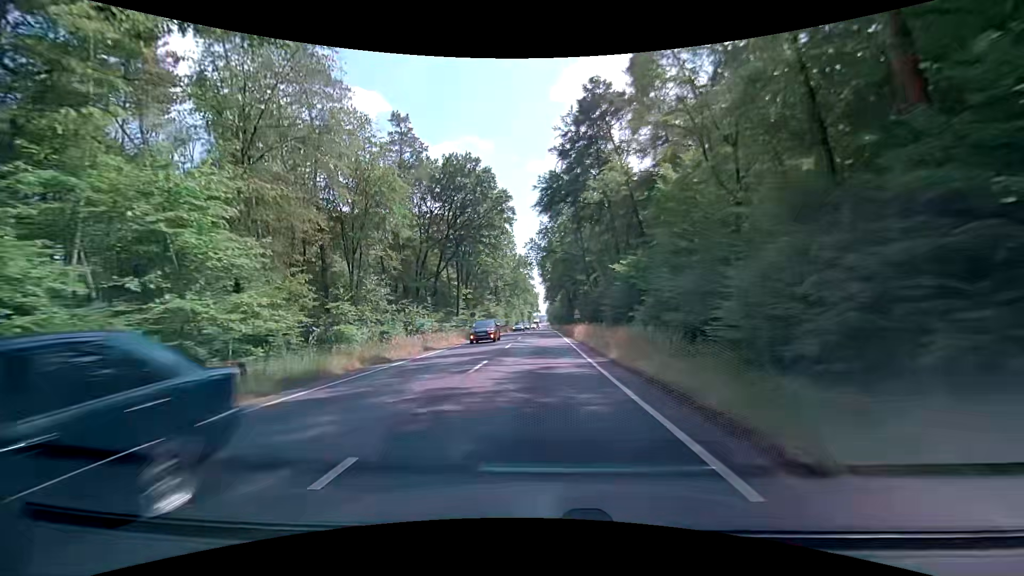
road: primary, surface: asphalt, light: Day
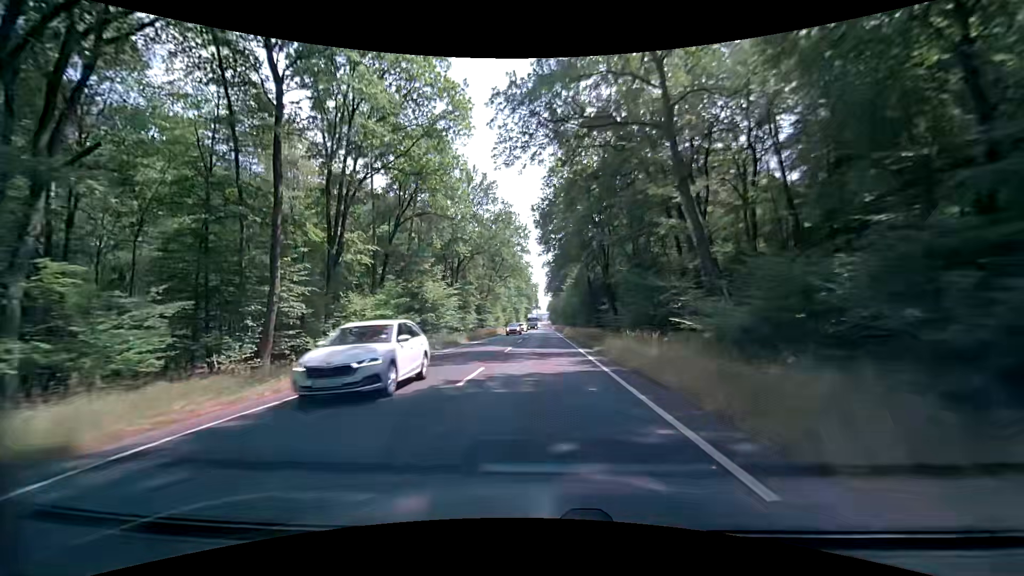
(+1.0, +50.5) m; +1°
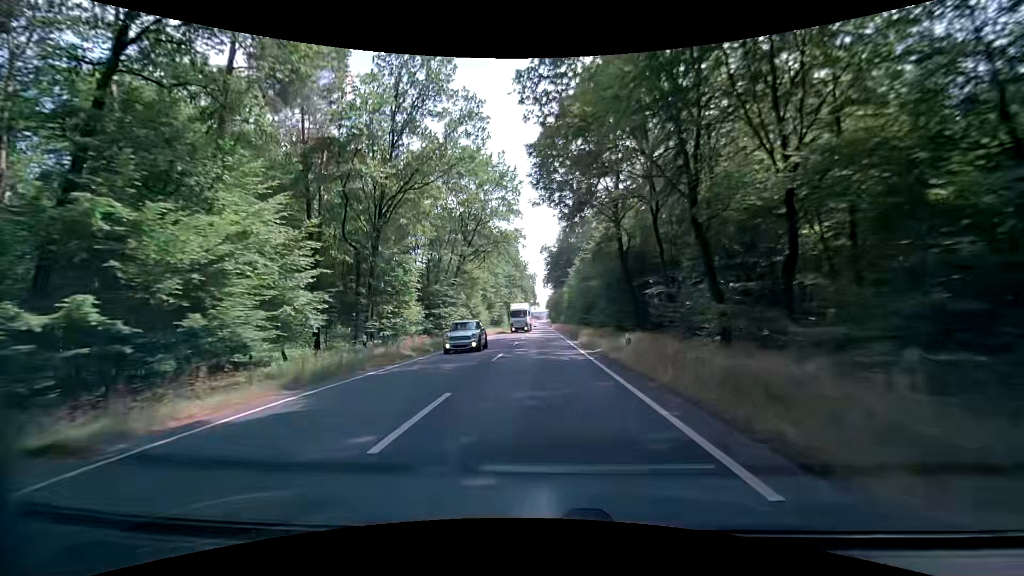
(+0.1, +29.5) m; 0°
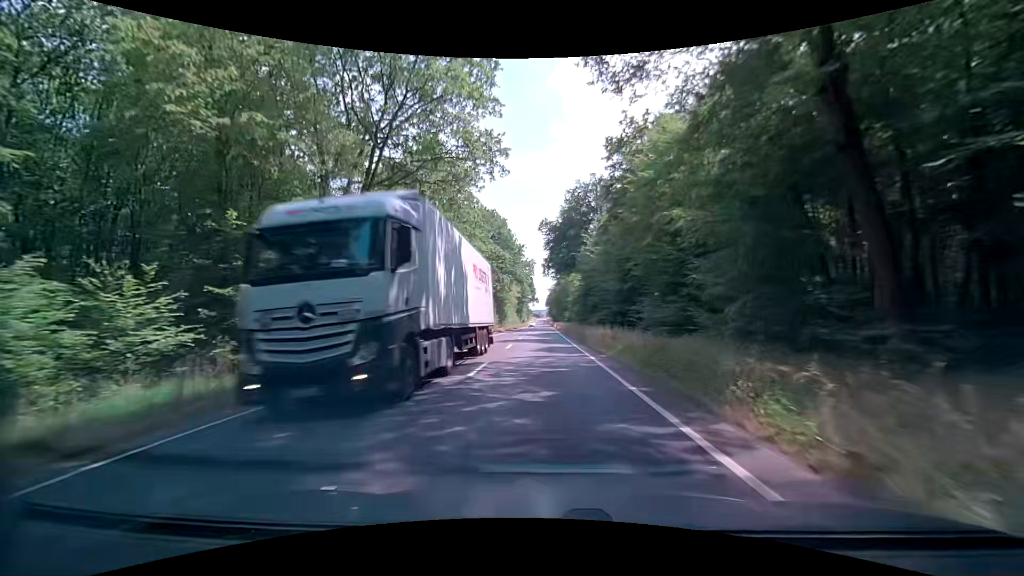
(-0.2, +29.2) m; -1°
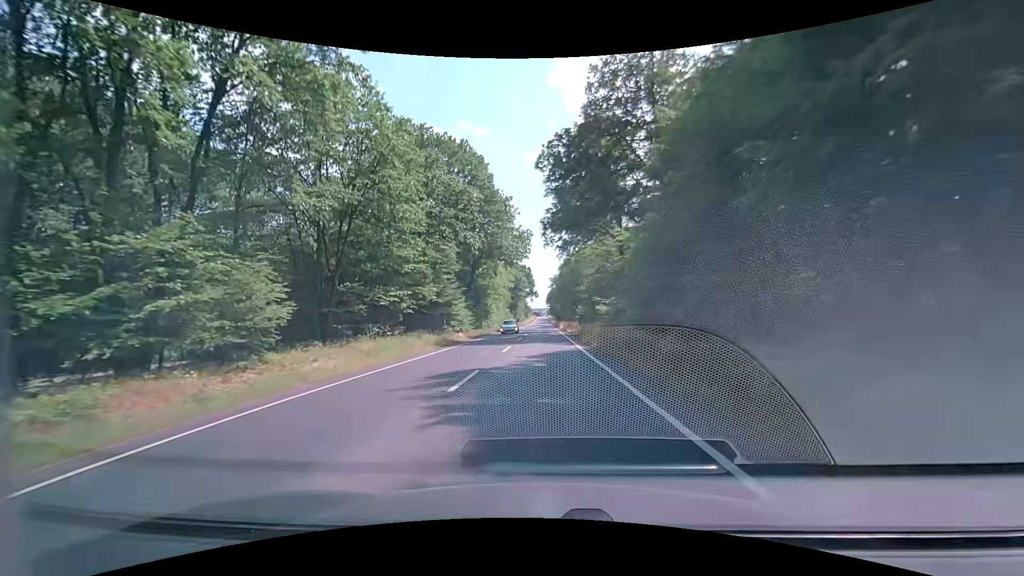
(+0.2, +38.8) m; 0°
(0, +10) (0, +20) (0, +30) (0, +40) (0, +50) (0, +60) (0, +70) (0, +80) (0, +90) (0, +100) m
